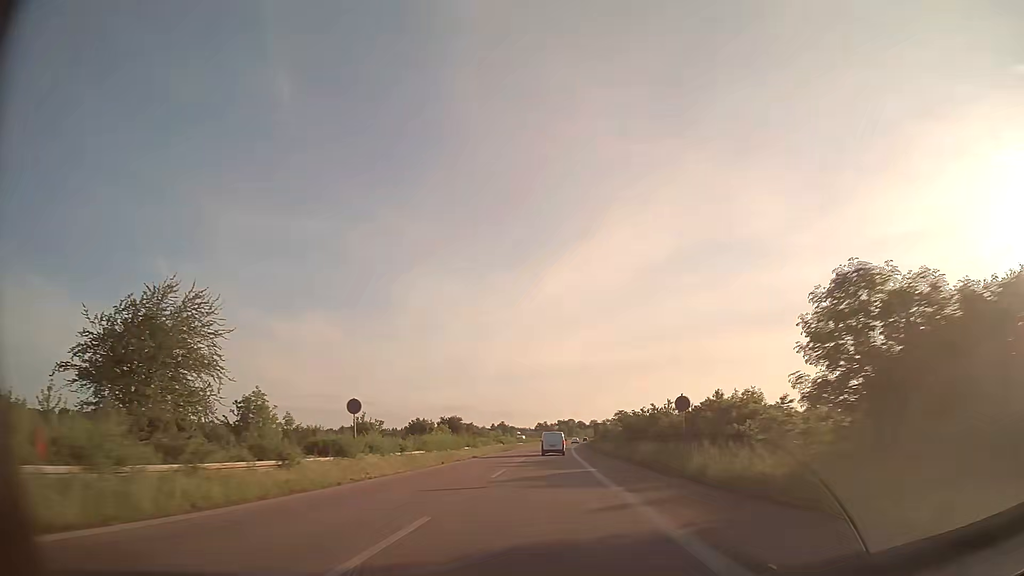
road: trunk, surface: asphalt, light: Day
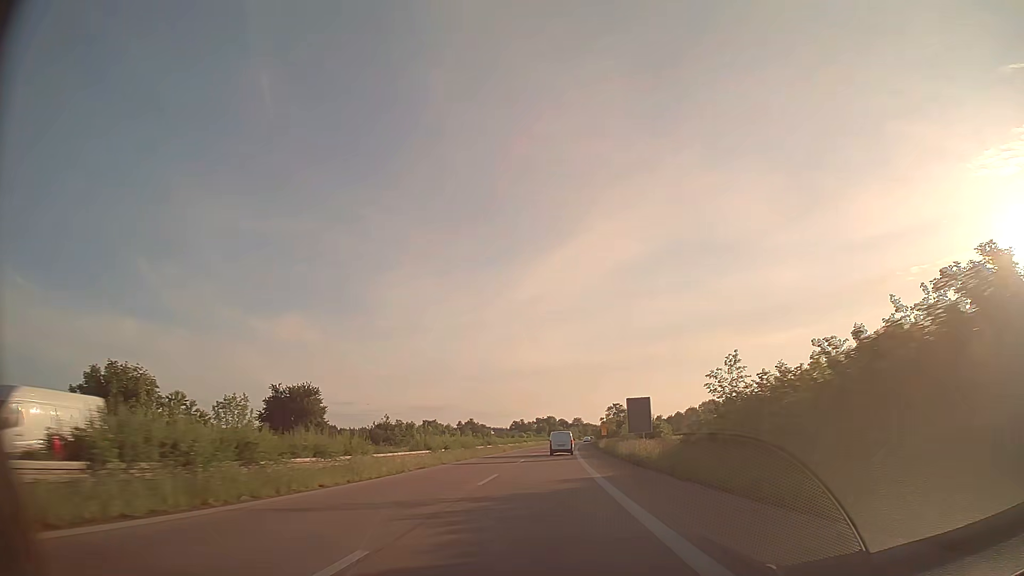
(+1.1, +76.4) m; +2°
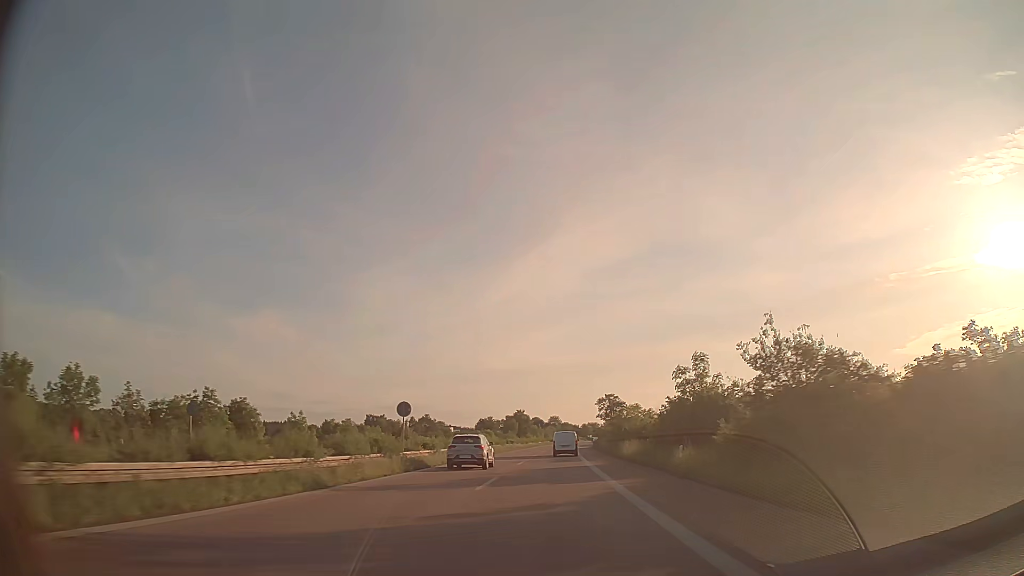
(+1.3, +75.2) m; +2°
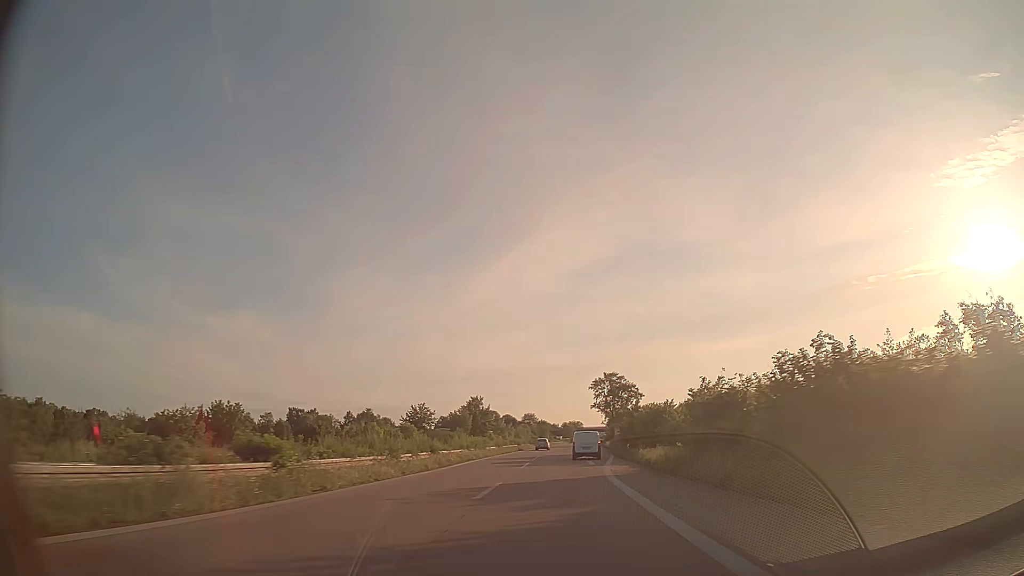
(+1.2, +74.8) m; +2°
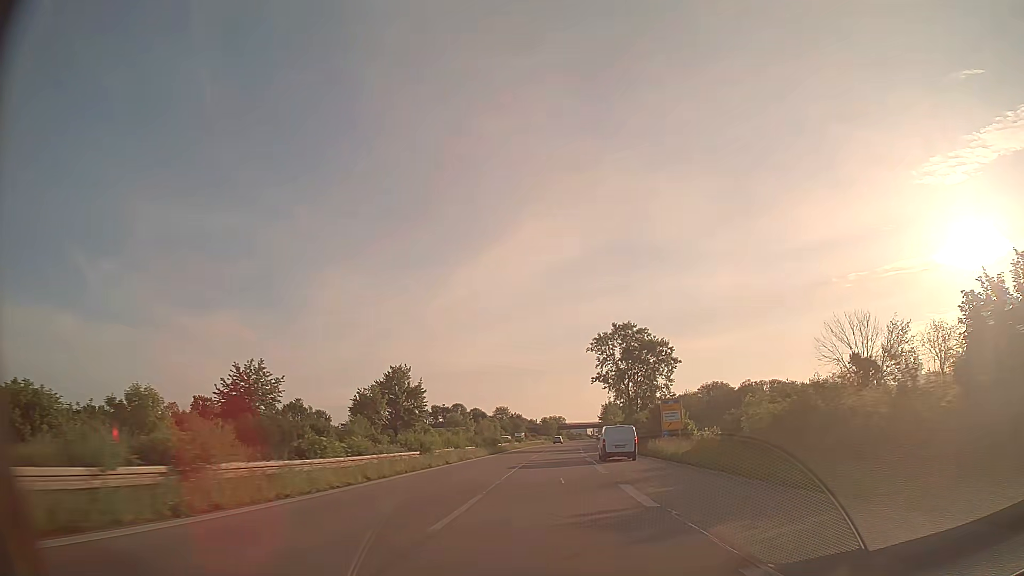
(+1.0, +60.6) m; +2°
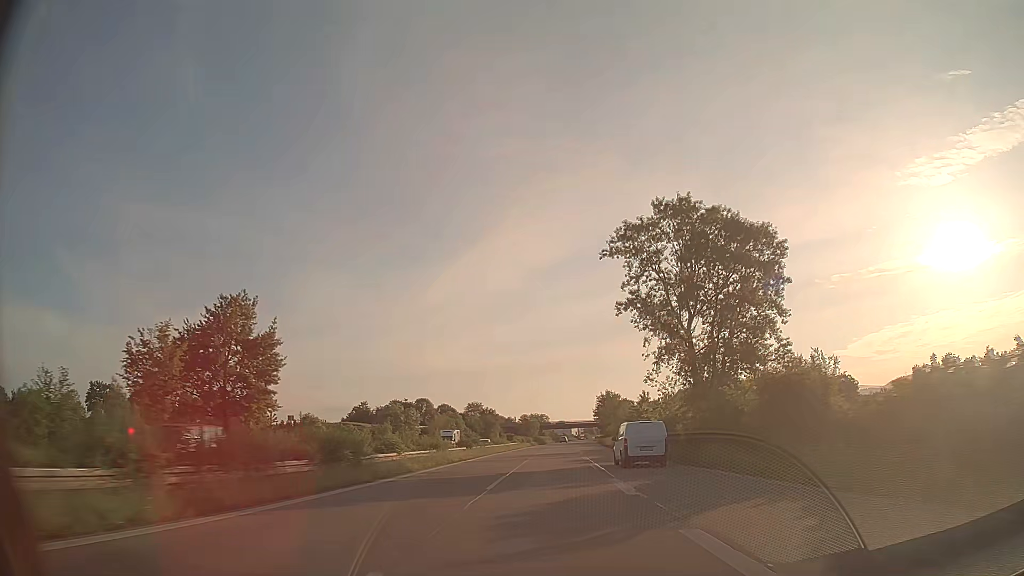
(+0.6, +45.8) m; +2°
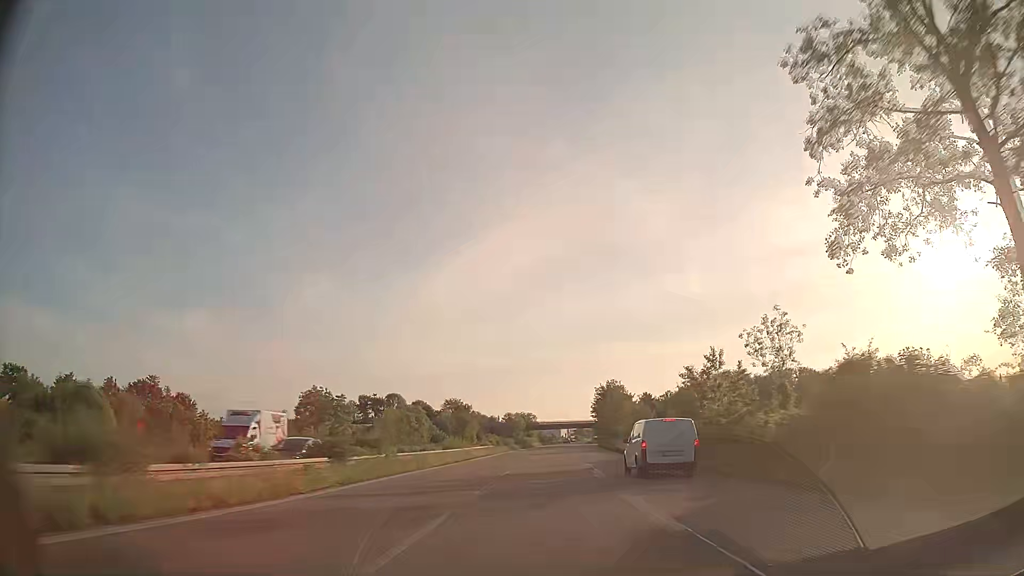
(+0.3, +30.5) m; +1°
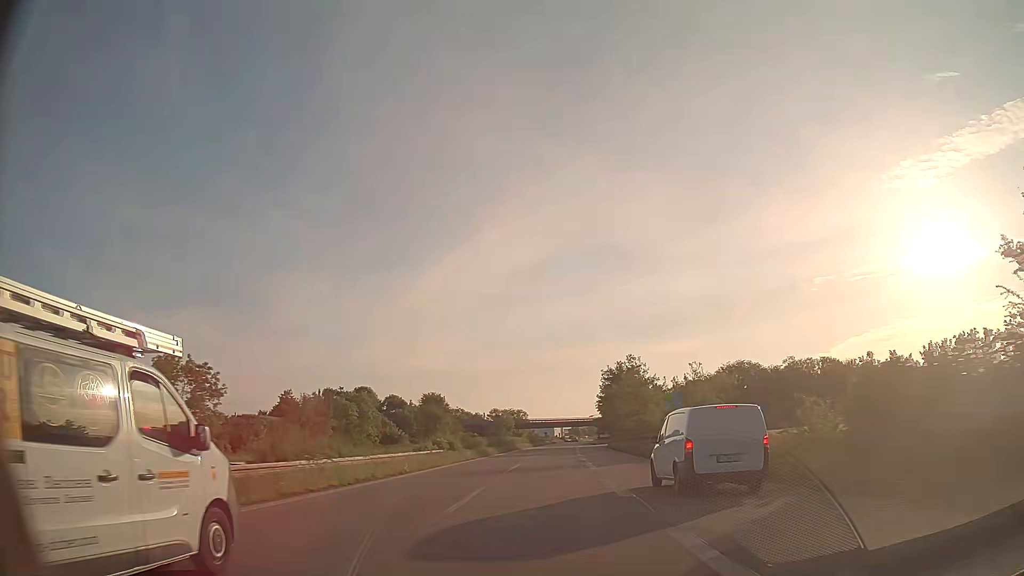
(+0.2, +30.4) m; 0°
(0, +10) (0, +20) (0, +30) (0, +40) (+1, +50) (+1, +60) (+1, +70) (+2, +80) (+2, +90) (+3, +100) m
